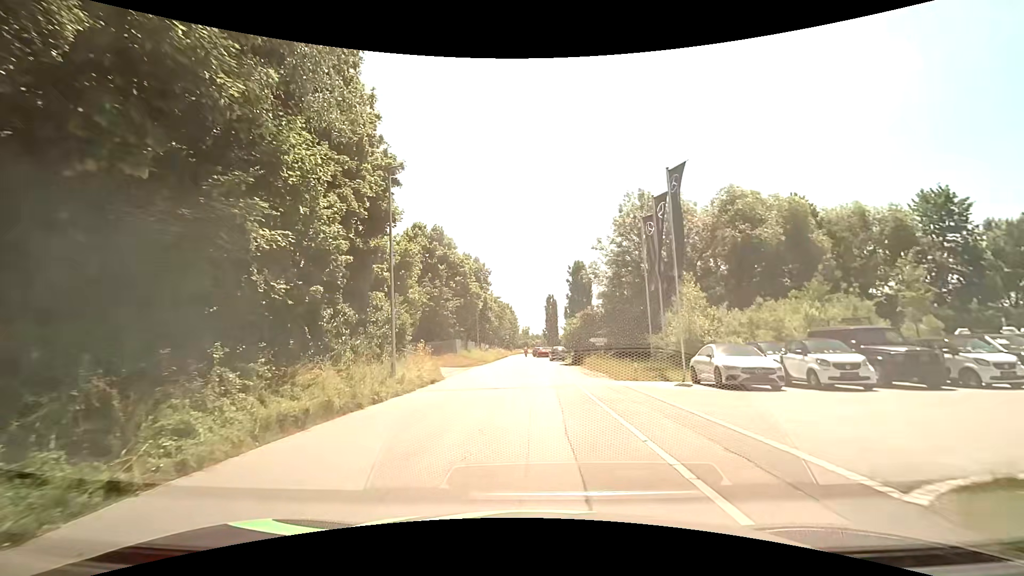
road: tertiary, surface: asphalt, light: Day
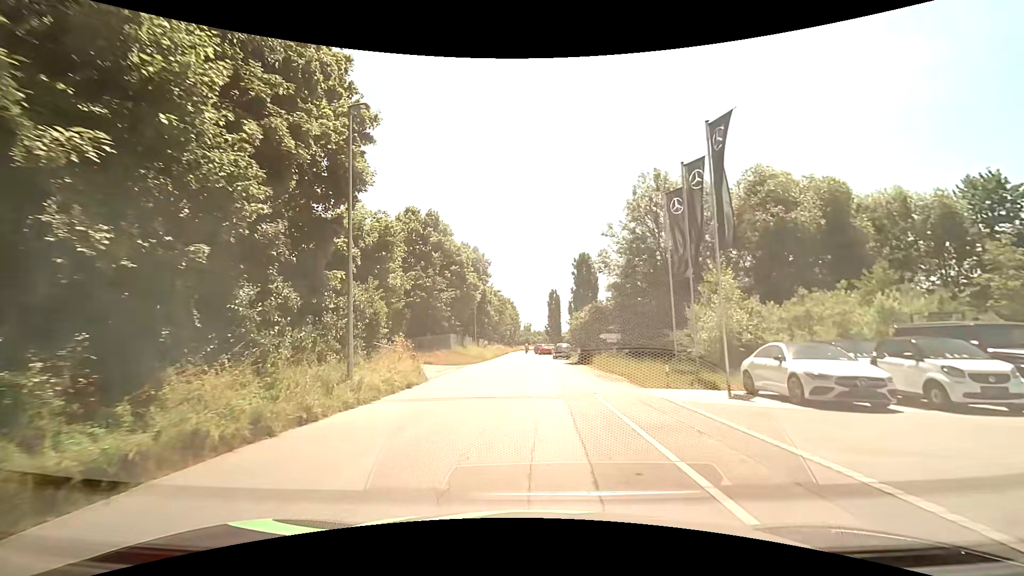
(-0.1, +4.5) m; -1°
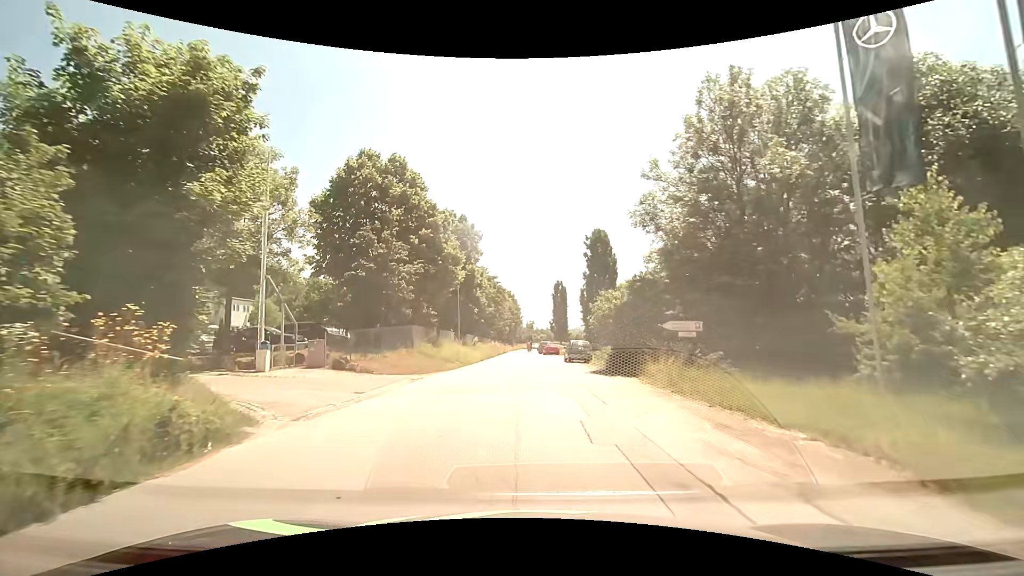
(-0.1, +14.2) m; -1°
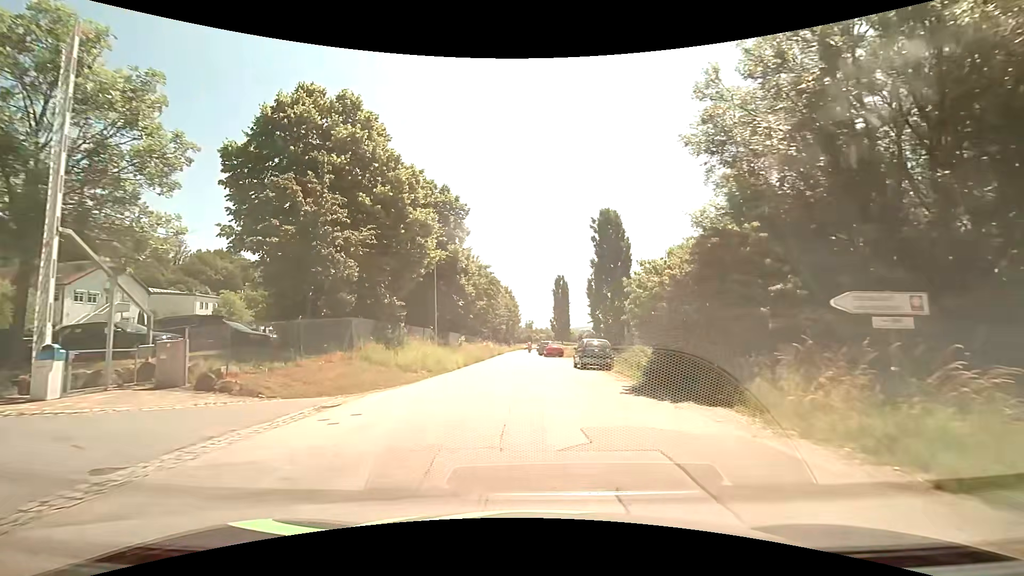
(+0.1, +9.2) m; 0°
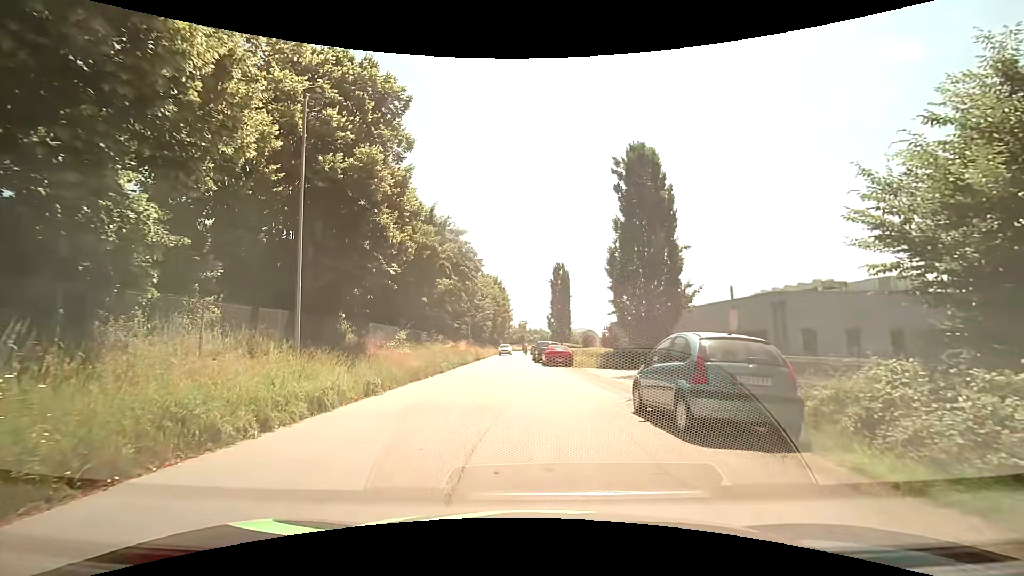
(+0.2, +17.3) m; +1°
